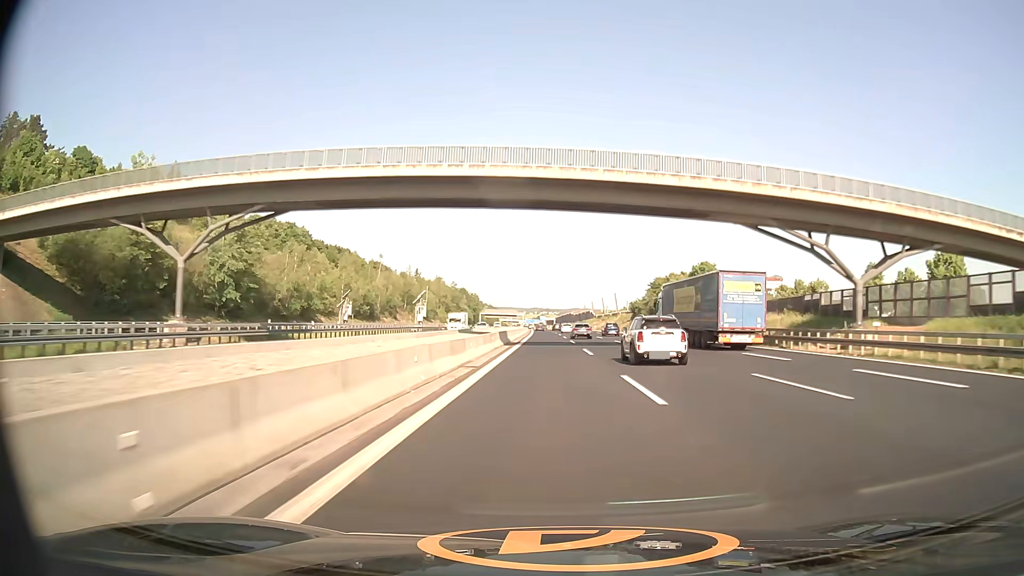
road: motorway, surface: asphalt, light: Day
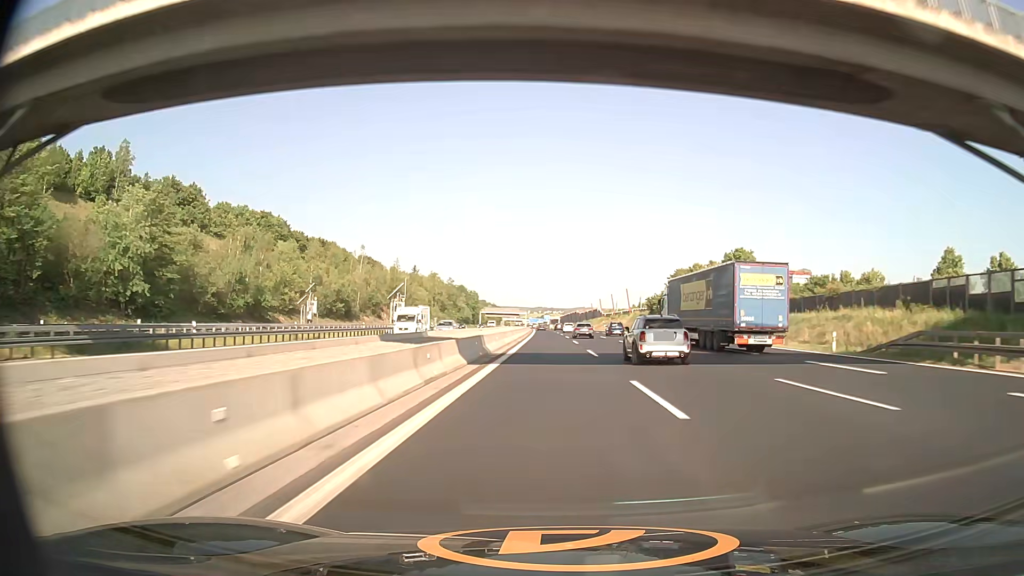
(-0.1, +19.7) m; 0°
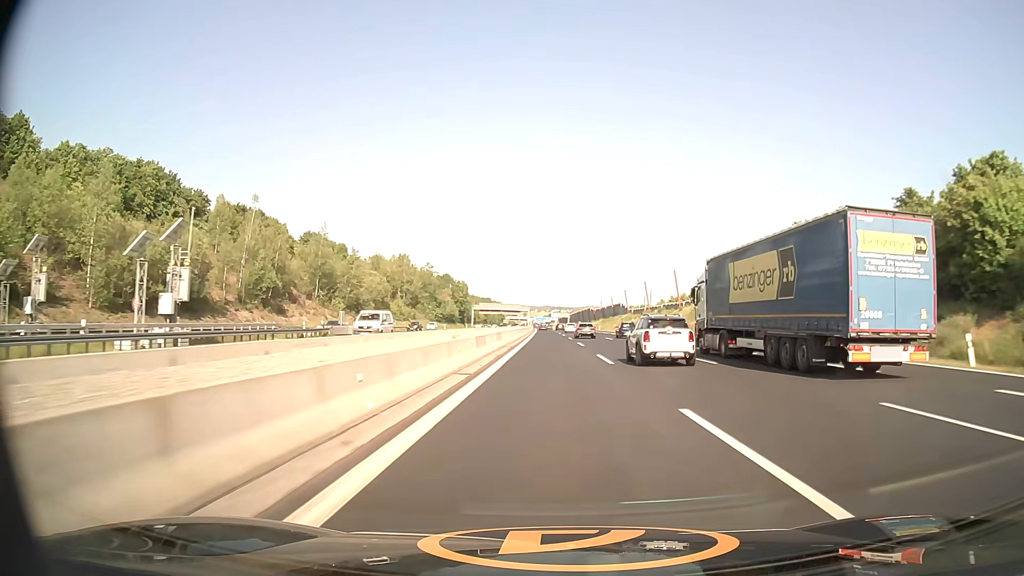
(-0.4, +59.1) m; -1°
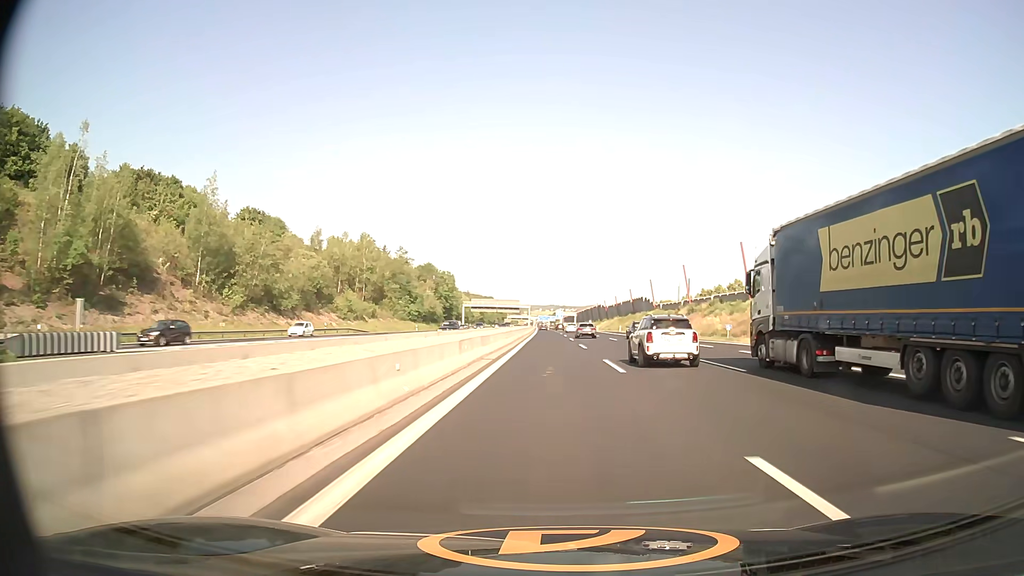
(-0.1, +39.6) m; 0°
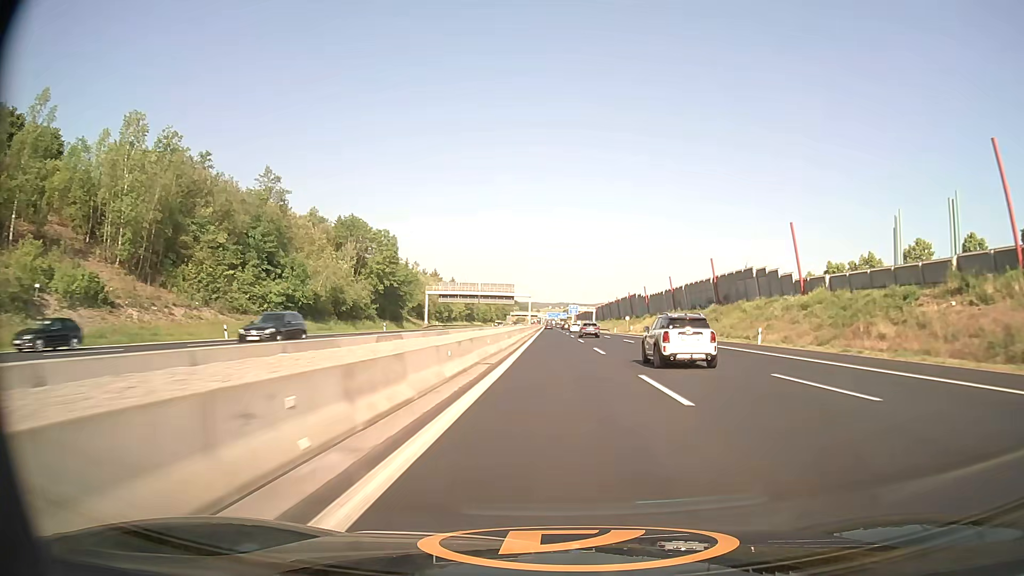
(-0.8, +79.5) m; -1°
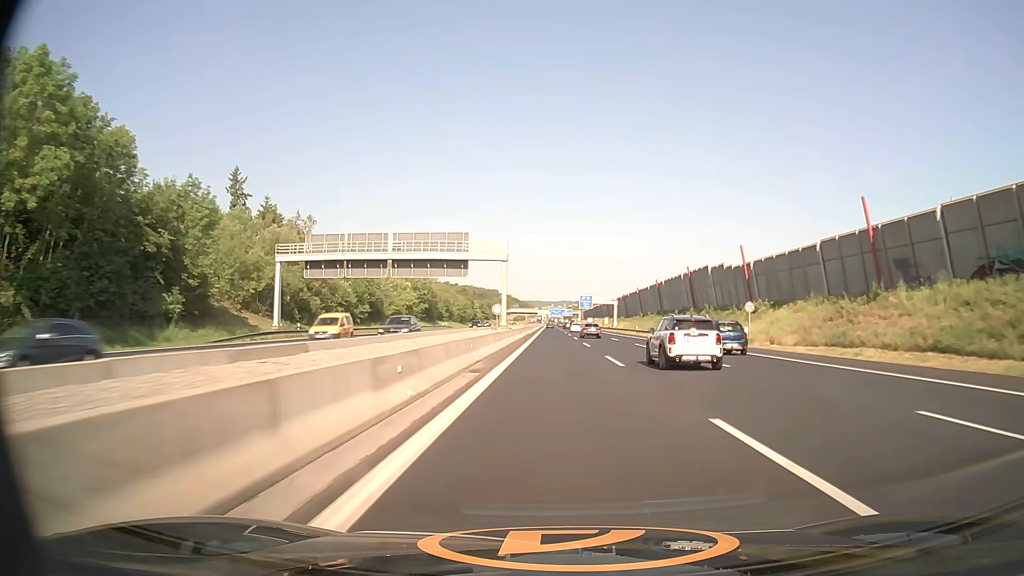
(-0.3, +79.5) m; 0°
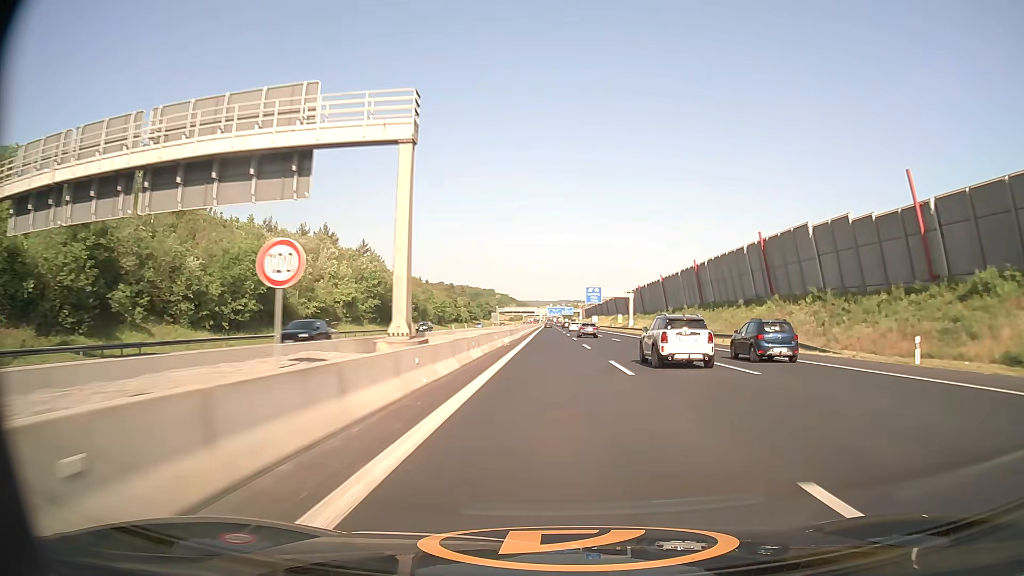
(+0.1, +39.7) m; 0°
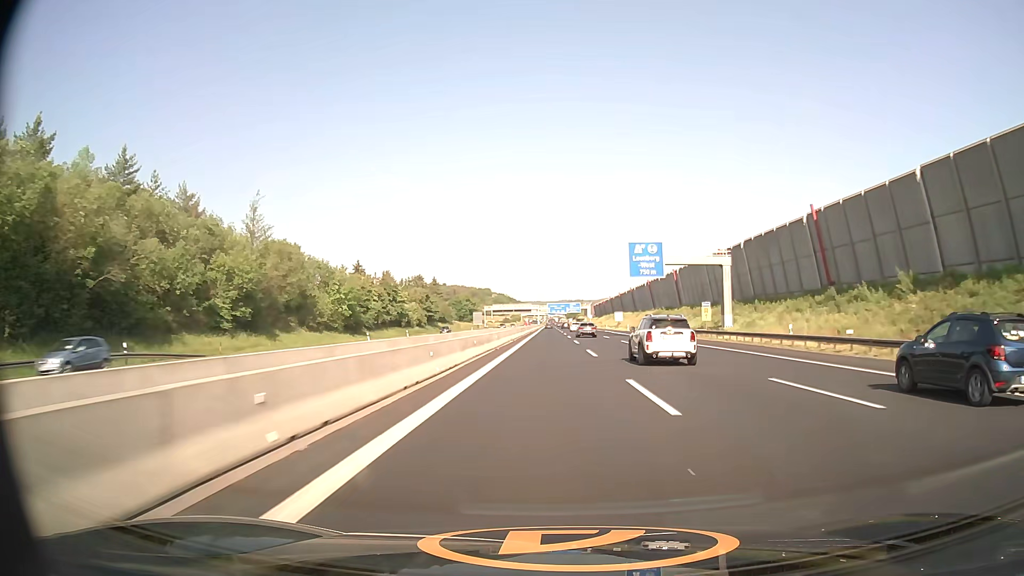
(-0.1, +79.5) m; 0°
(0, +10) (0, +20) (0, +30) (0, +40) (0, +50) (0, +60) (0, +70) (0, +80) (0, +90) (0, +100) m
